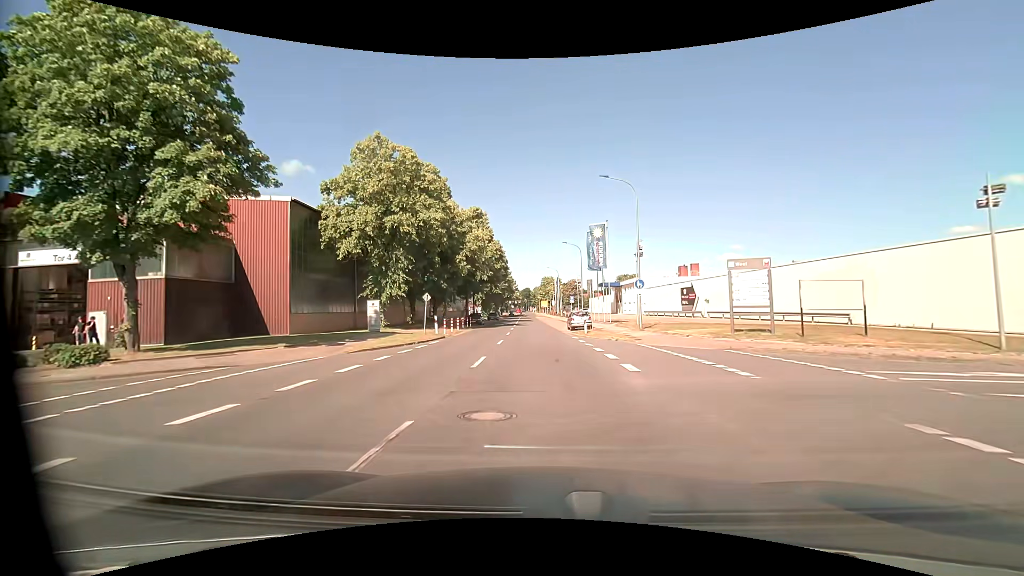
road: tertiary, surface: asphalt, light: Day
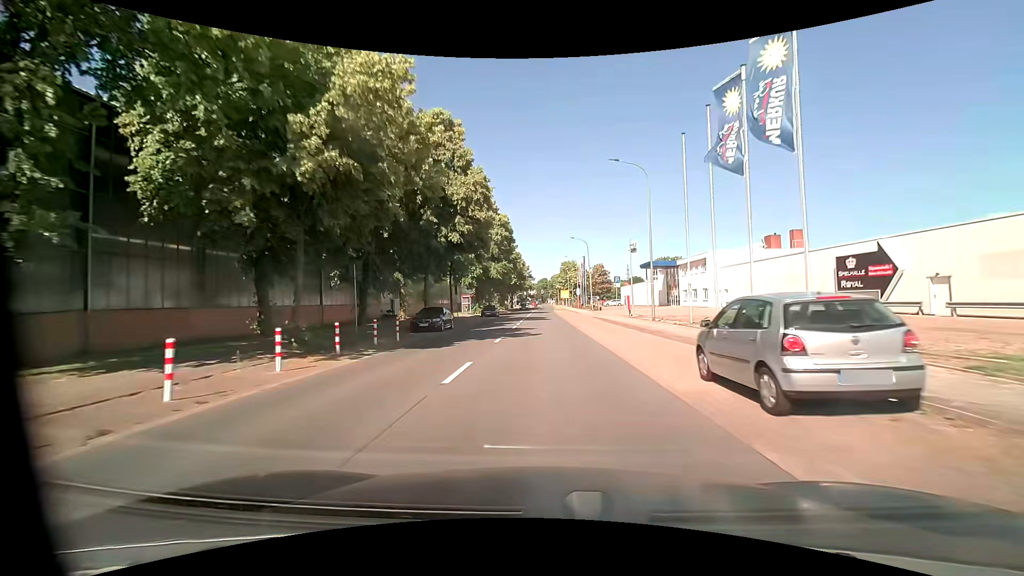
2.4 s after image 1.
(-0.3, +30.9) m; -2°
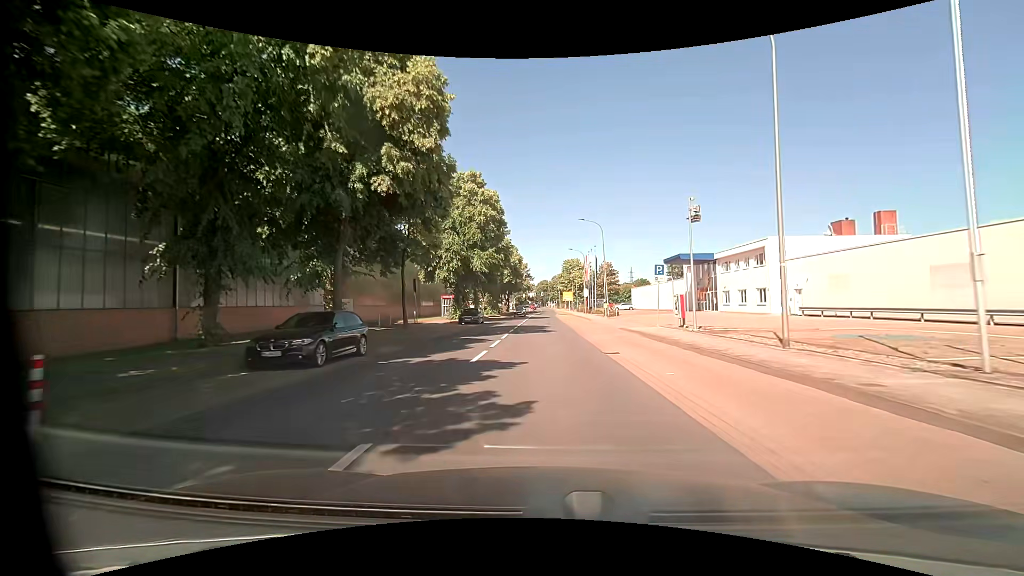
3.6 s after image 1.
(0.0, +15.7) m; 0°
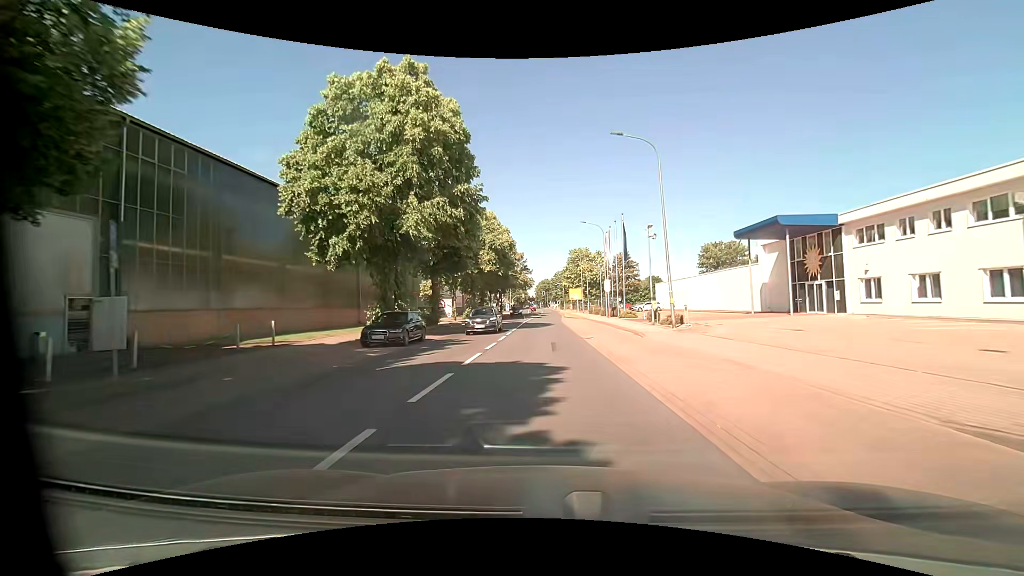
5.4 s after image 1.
(0.0, +23.5) m; -1°
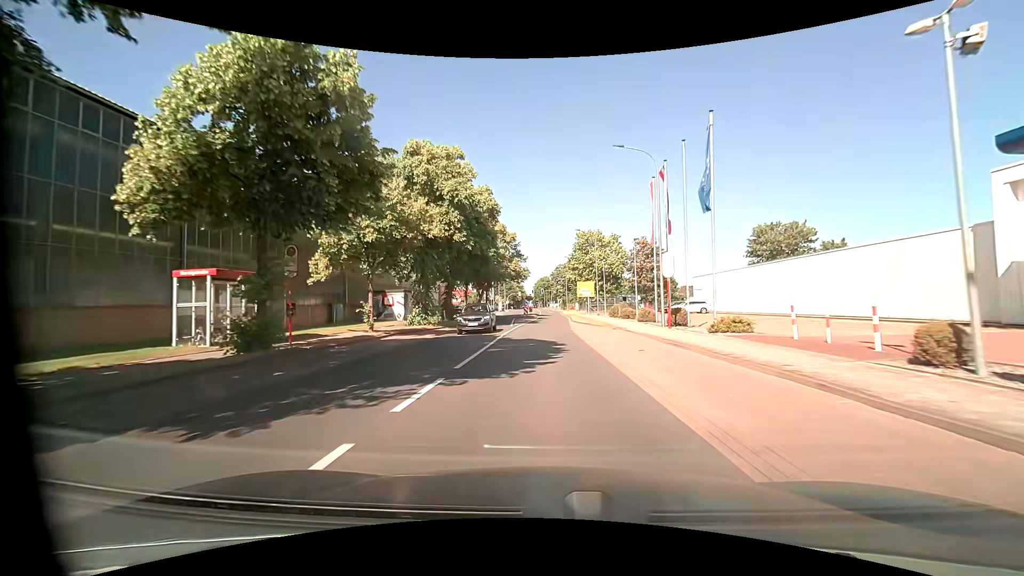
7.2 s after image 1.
(0.0, +23.3) m; 0°
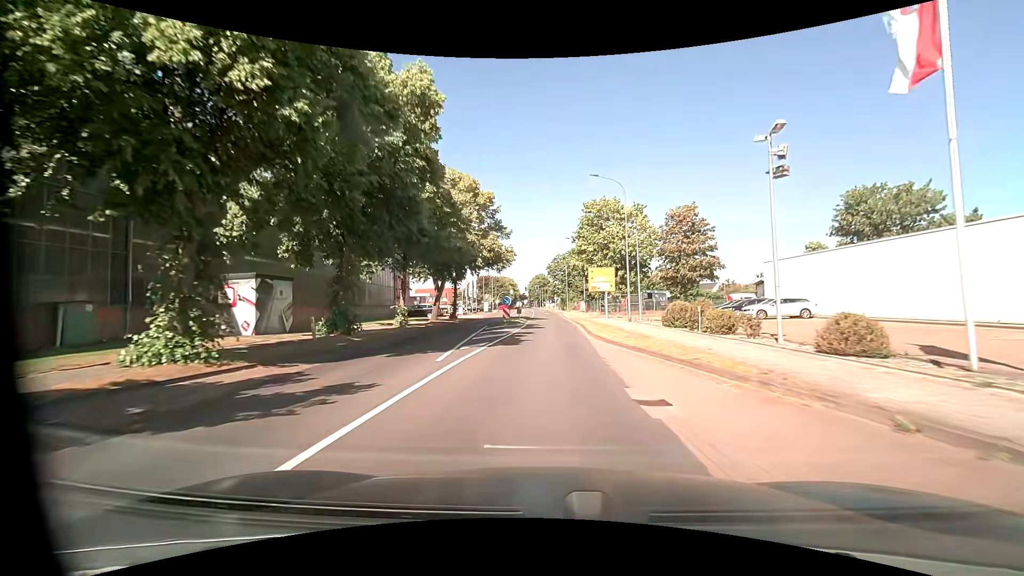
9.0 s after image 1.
(+0.1, +23.0) m; 0°
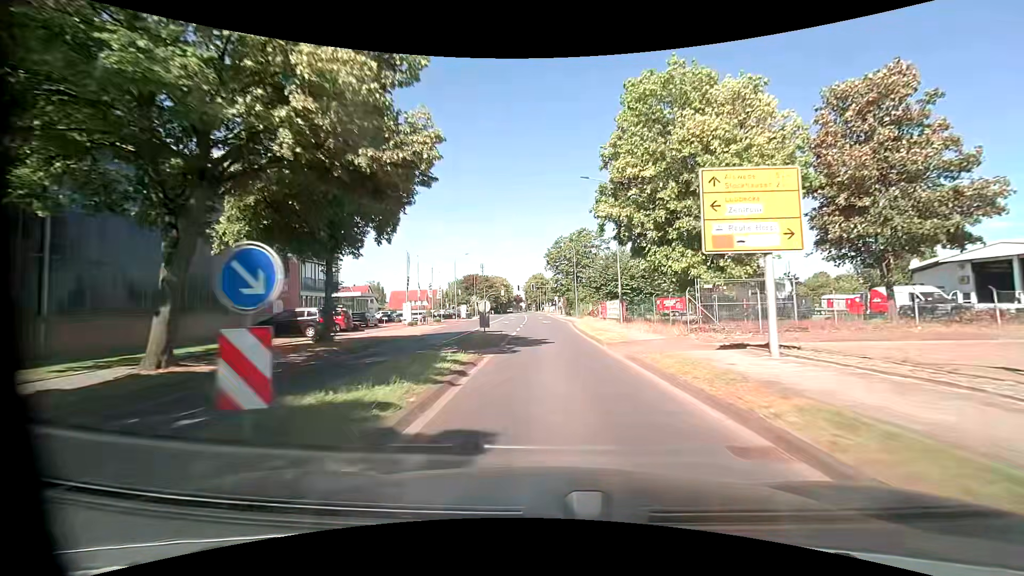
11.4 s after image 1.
(+0.1, +30.4) m; 0°
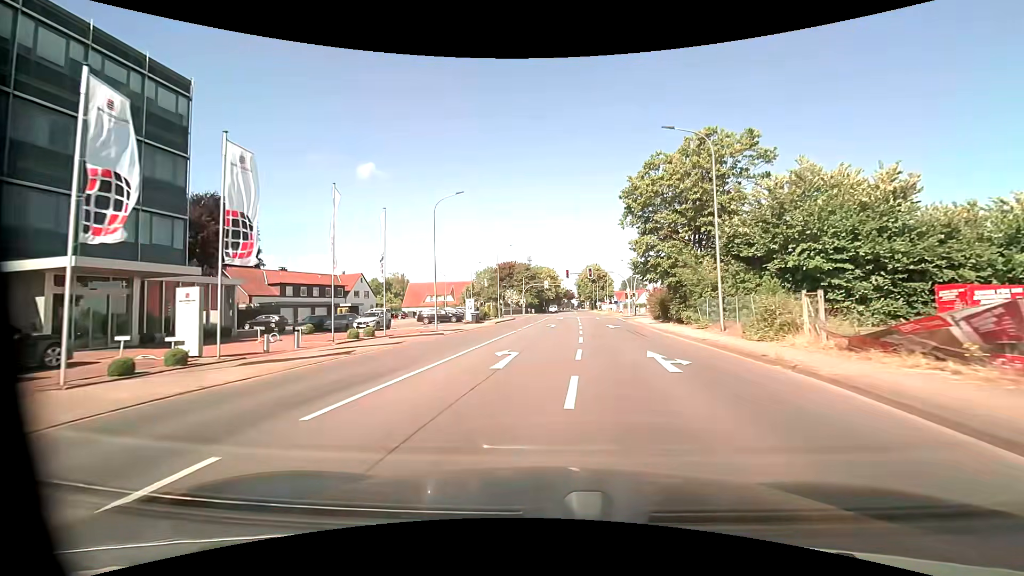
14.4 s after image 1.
(-1.5, +37.1) m; -6°
(0, +10) (0, +20) (0, +30) (+1, +40) (+1, +50) (+2, +60) (+2, +70) (+2, +80) (-2, +89) (-9, +96) m
